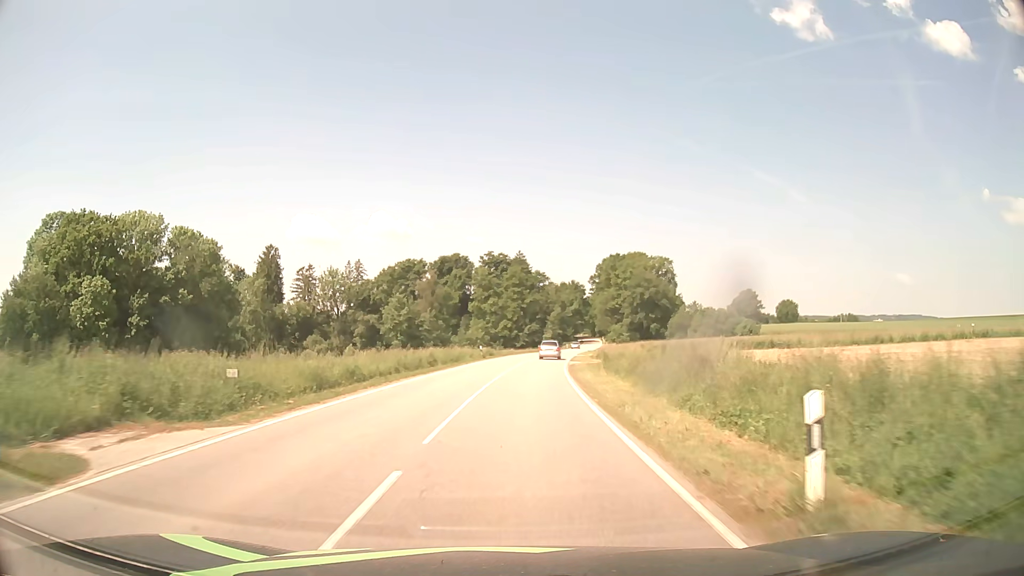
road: tertiary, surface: asphalt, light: Day
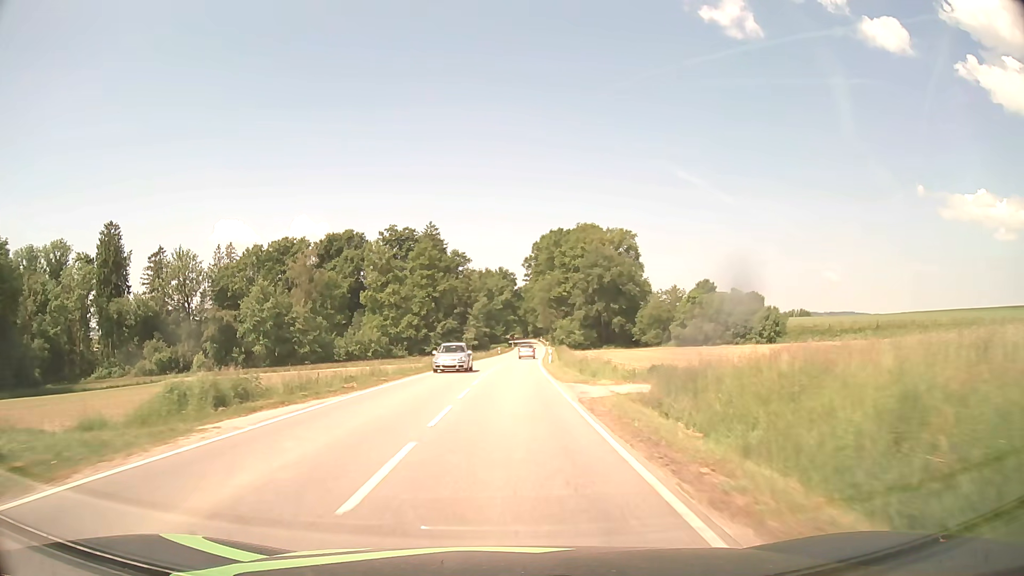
(+3.4, +52.6) m; +7°
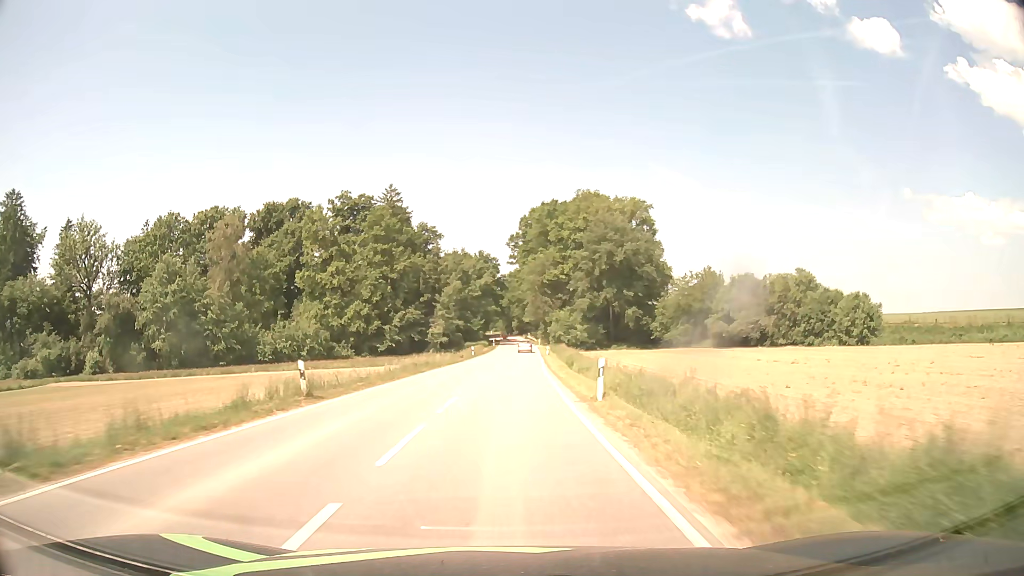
(+0.5, +32.8) m; +2°
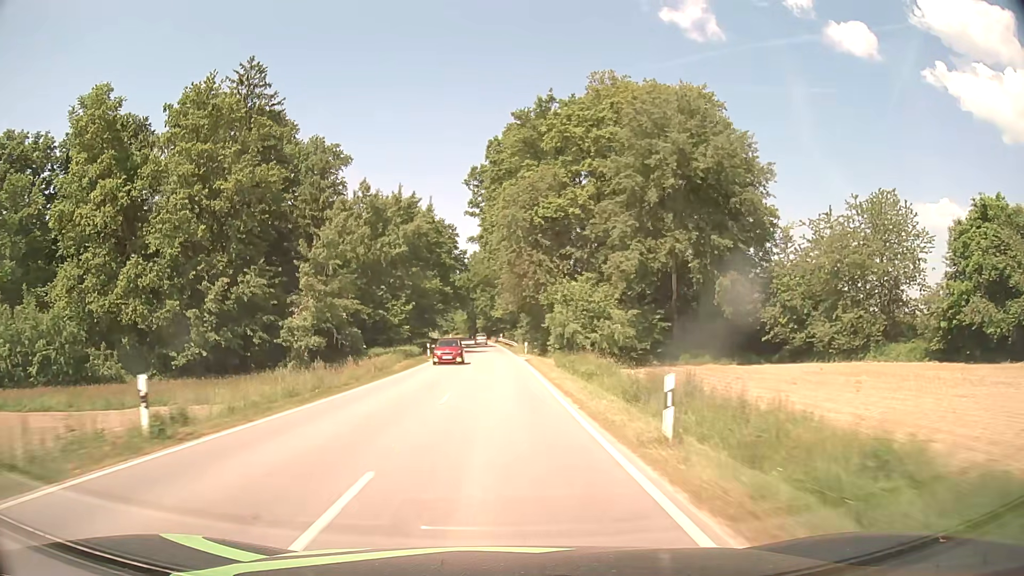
(+1.4, +56.8) m; +3°
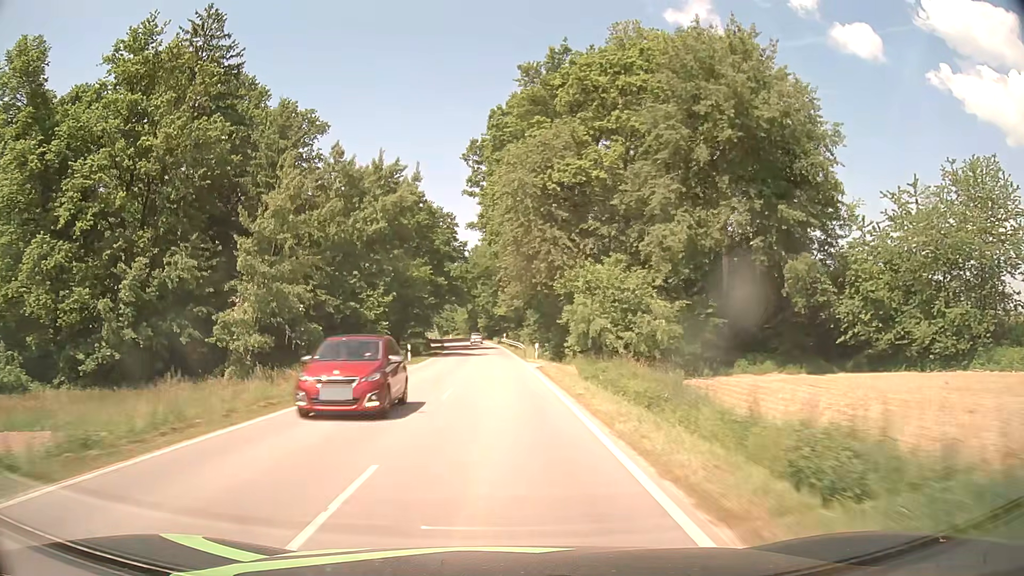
(0.0, +11.7) m; 0°
(0, +10) (0, +20) (0, +30) (-1, +40) (-1, +50) (-2, +60) (-2, +70) (-3, +80) (-4, +90) (-5, +100) m
